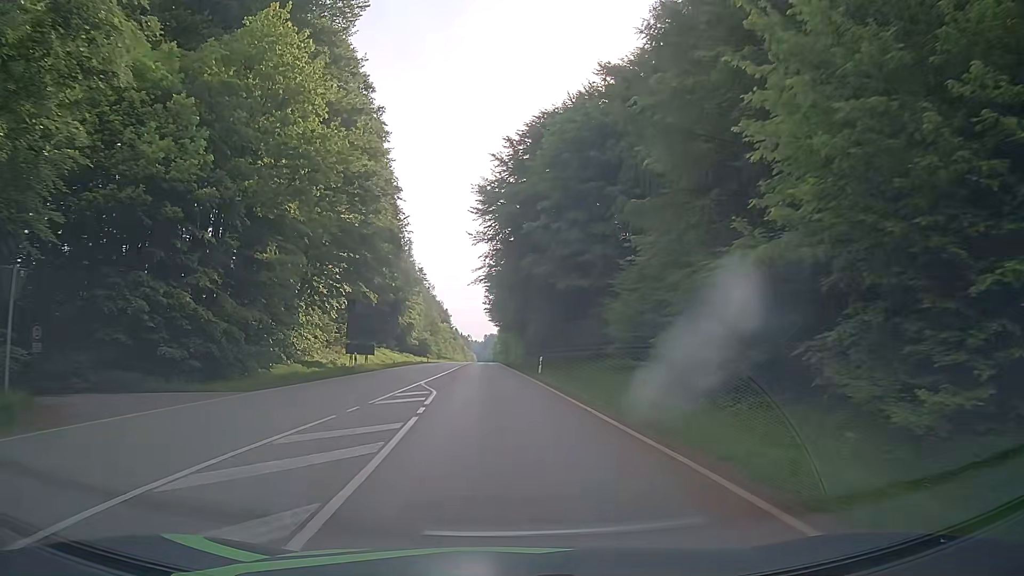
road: secondary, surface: asphalt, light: Day
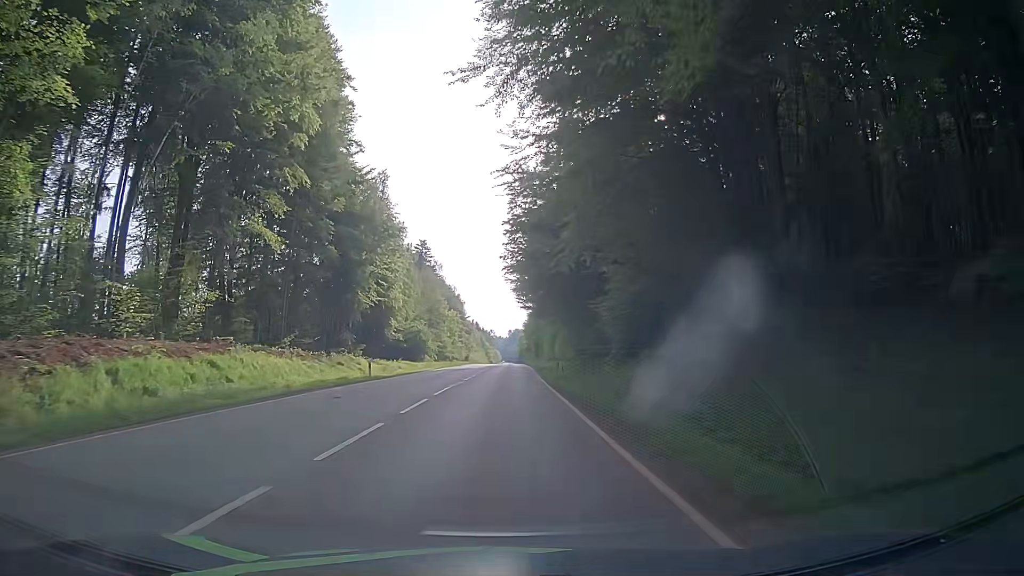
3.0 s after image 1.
(-1.0, +45.9) m; -2°
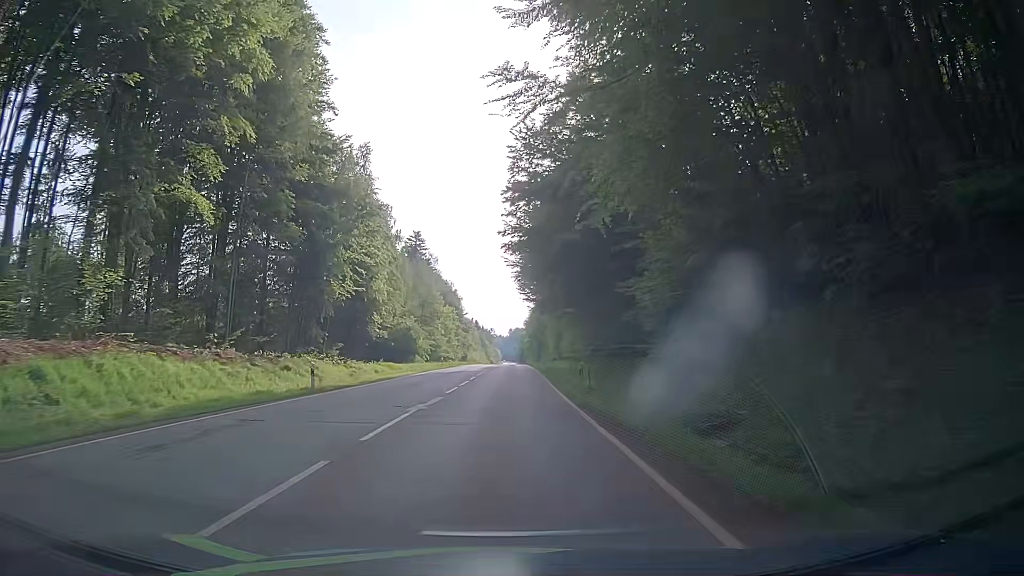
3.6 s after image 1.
(0.0, +10.4) m; 0°
(0, +10) (0, +20) (0, +30) (0, +40) (0, +50) (0, +60) (0, +70) (+1, +80) (+1, +90) (+1, +100) m
